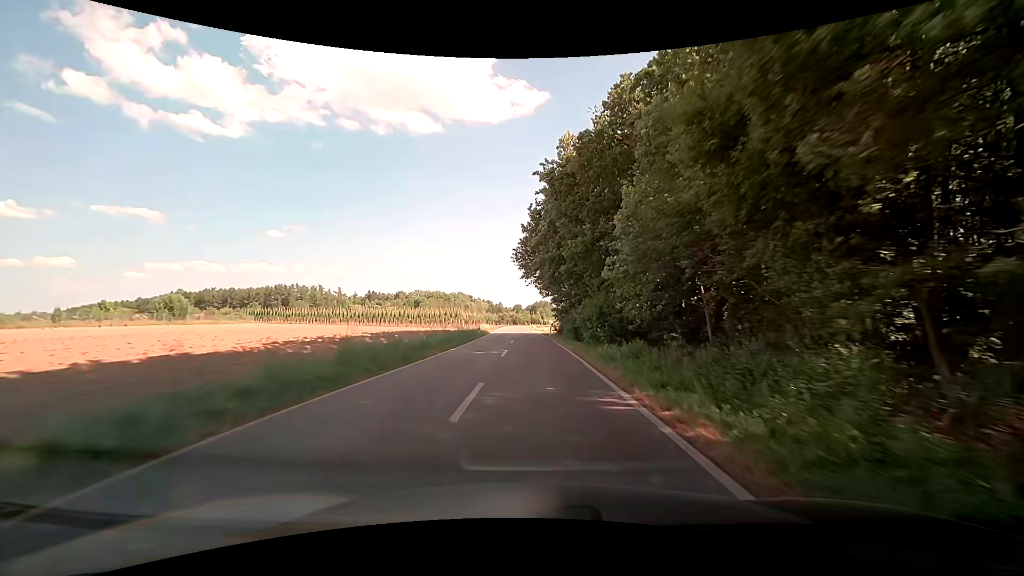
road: unclassified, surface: asphalt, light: Day
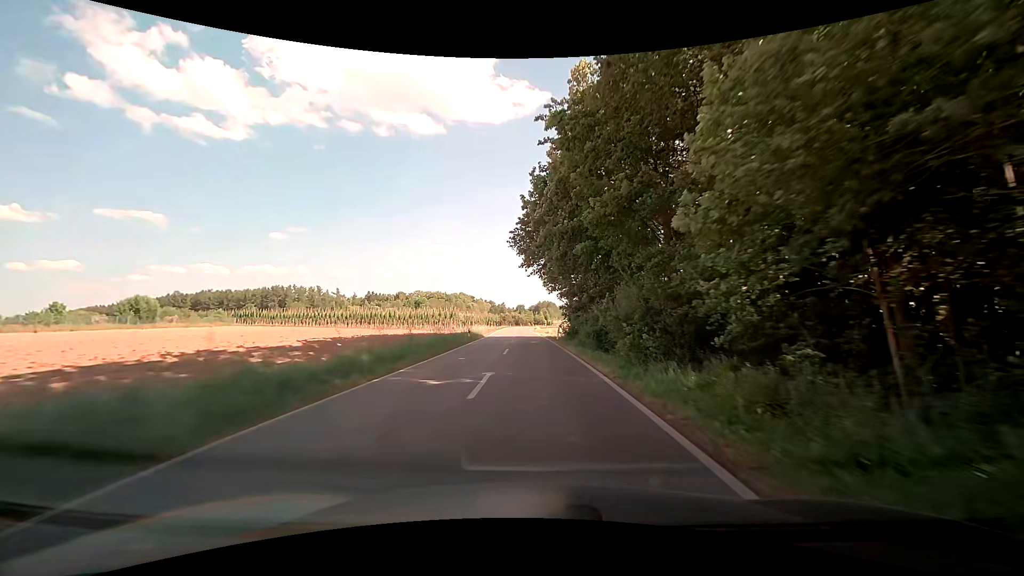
(-0.1, +10.0) m; -1°
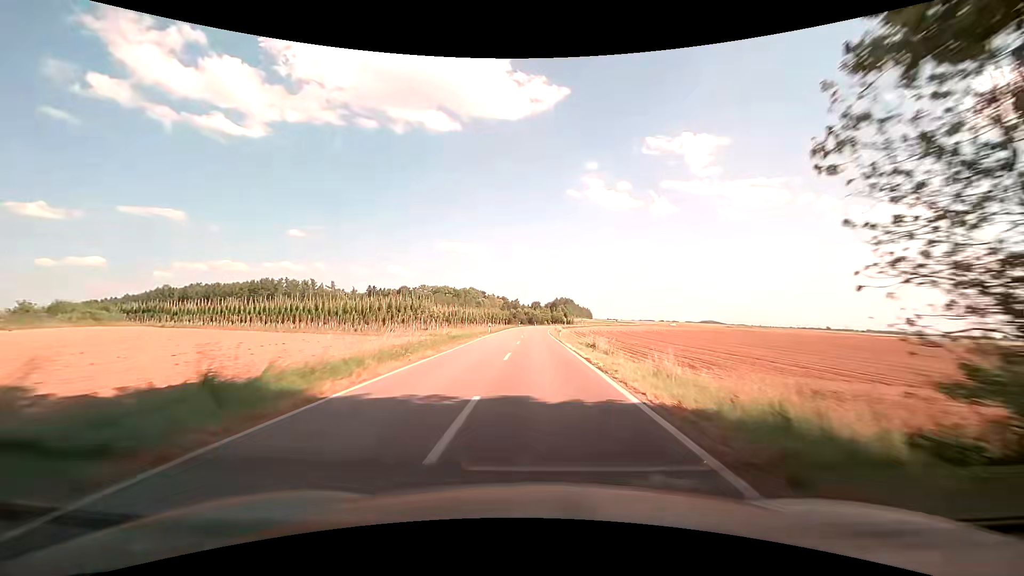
(-0.8, +40.3) m; -2°
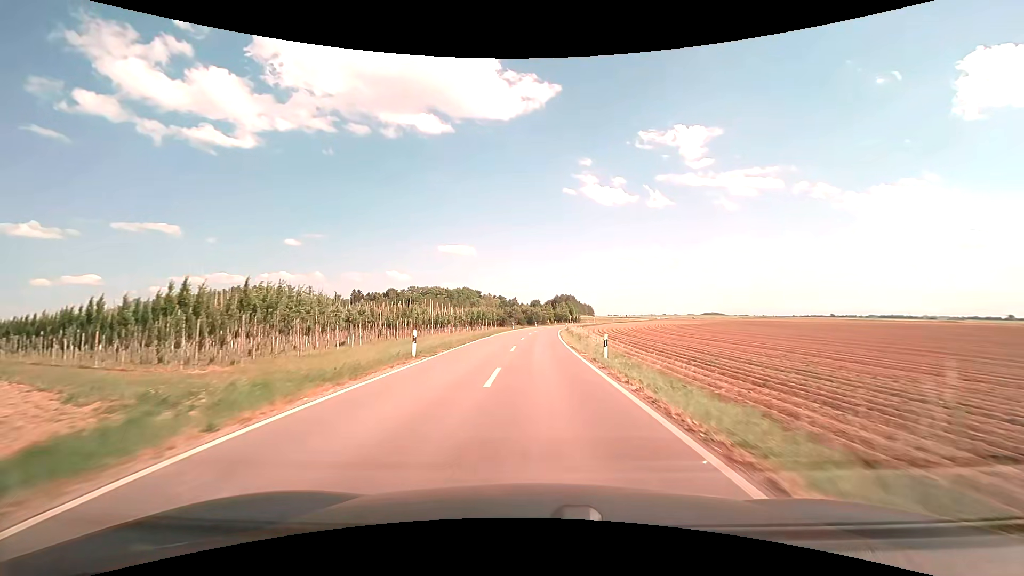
(-0.1, +30.9) m; 0°
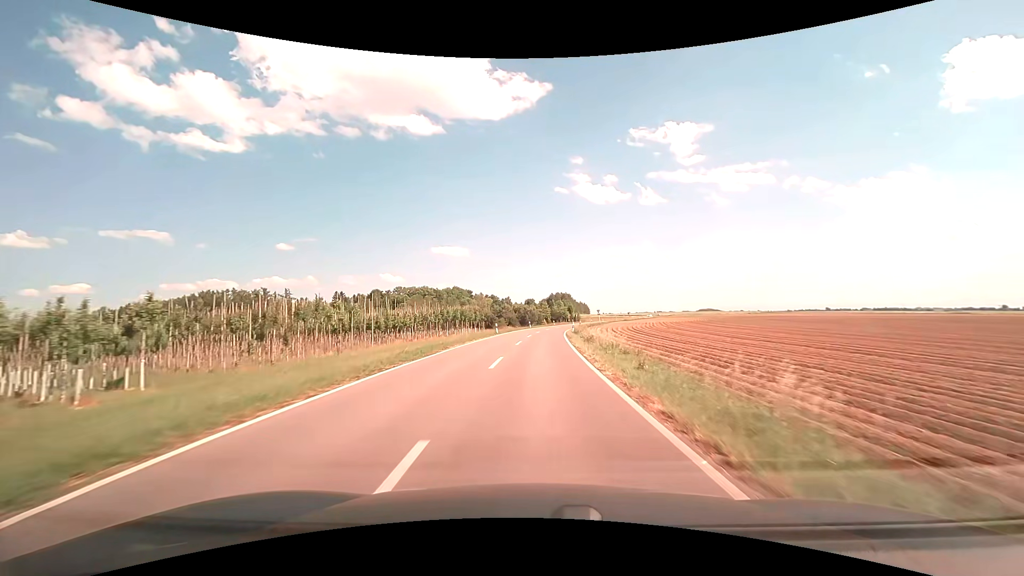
(0.0, +20.8) m; 0°
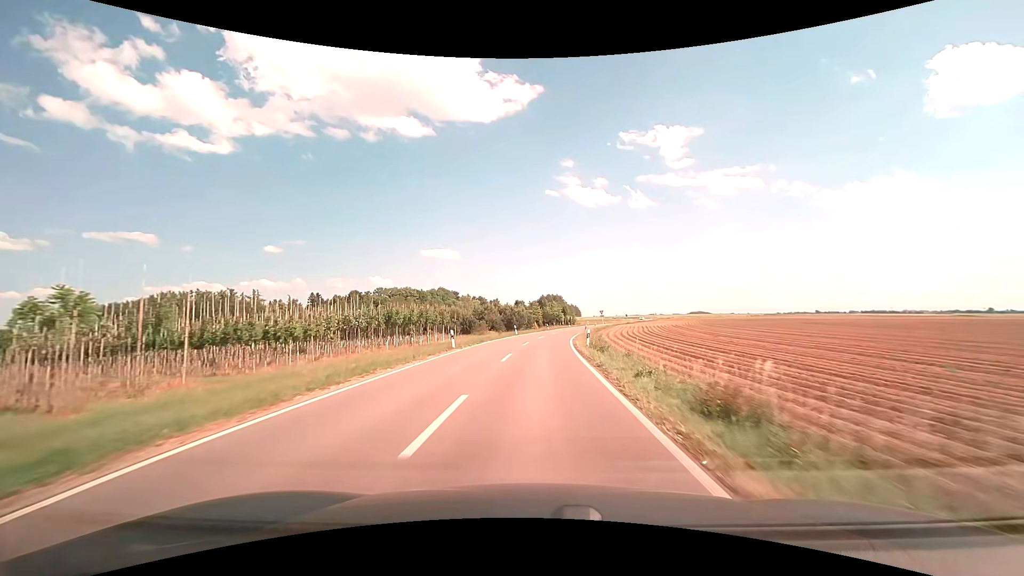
(+0.2, +20.5) m; +1°
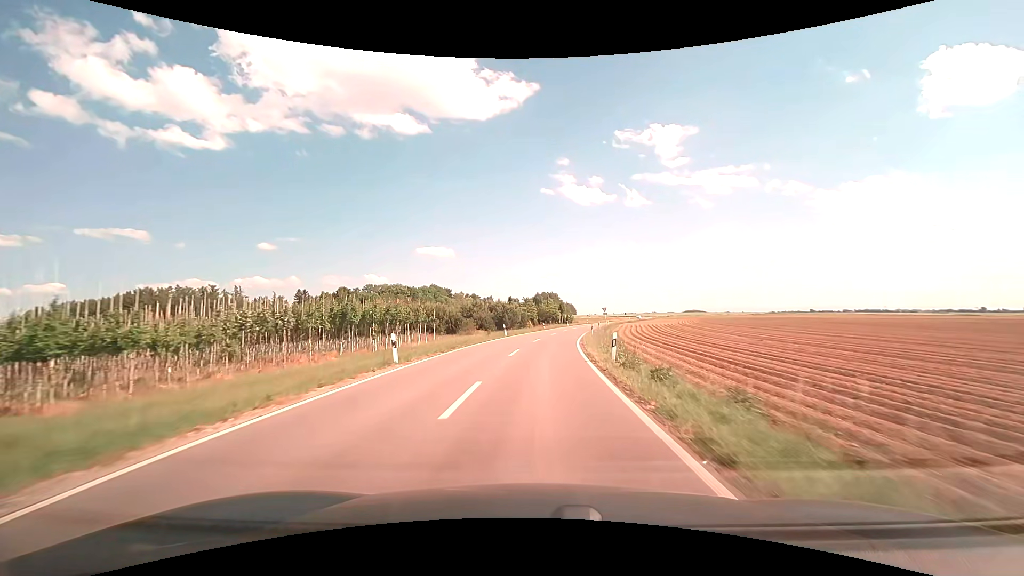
(0.0, +10.2) m; 0°
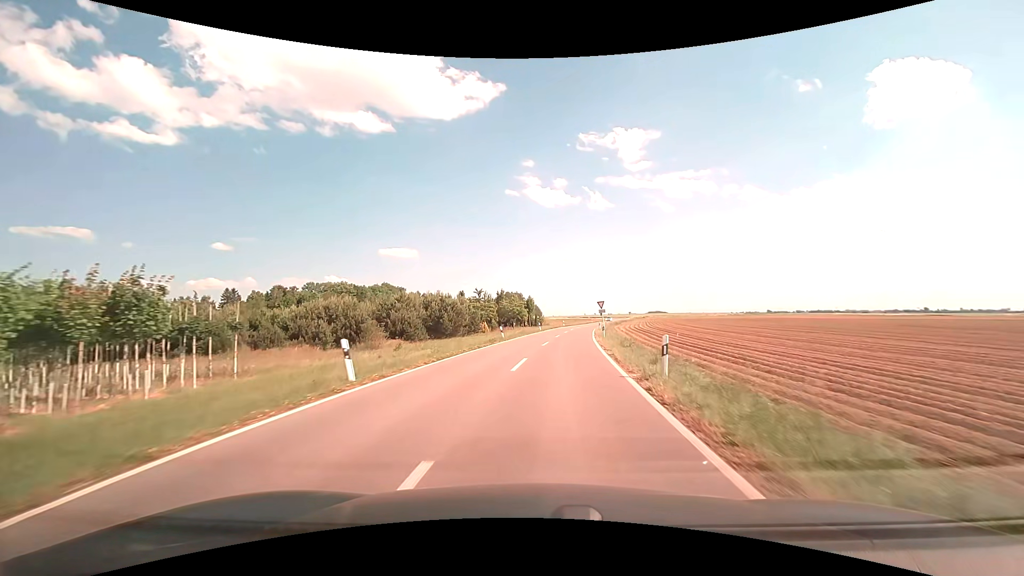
(+0.8, +30.2) m; +4°
(0, +10) (+1, +20) (+2, +30) (+3, +40) (+4, +50) (+6, +60) (+7, +70) (+9, +79) (+11, +89) (+13, +99) m
